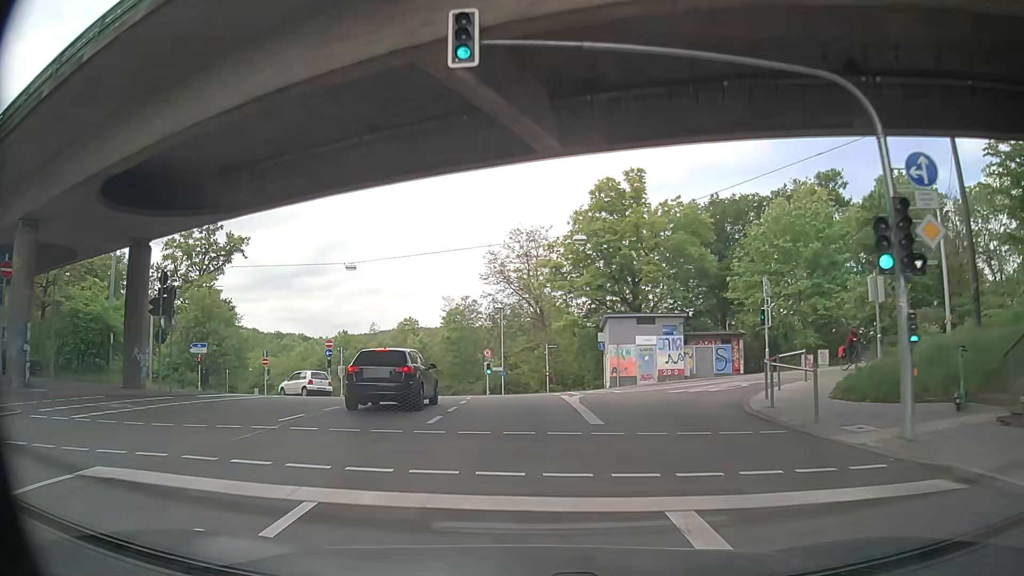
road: secondary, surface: asphalt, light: Day
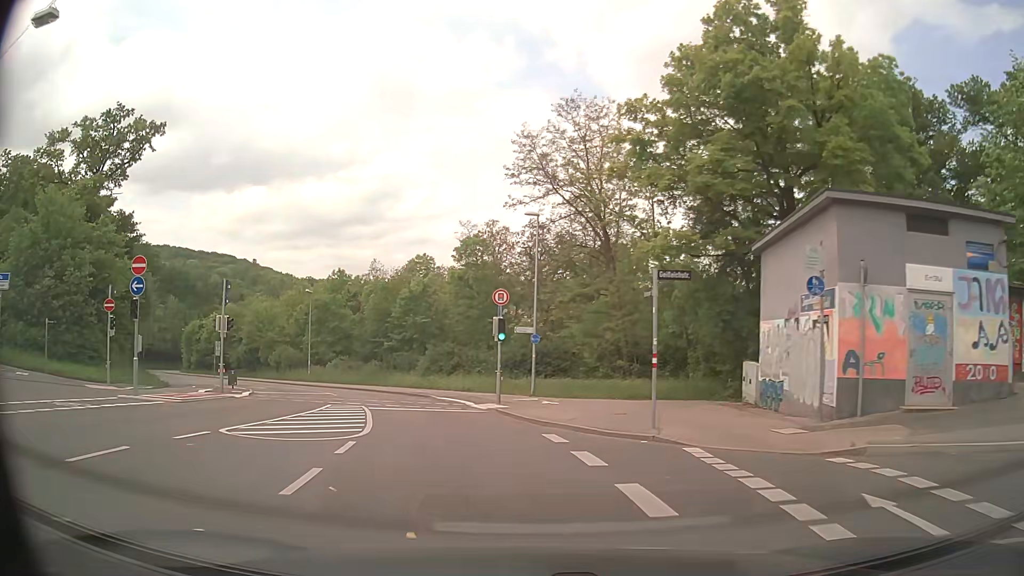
(-0.2, +27.3) m; -3°
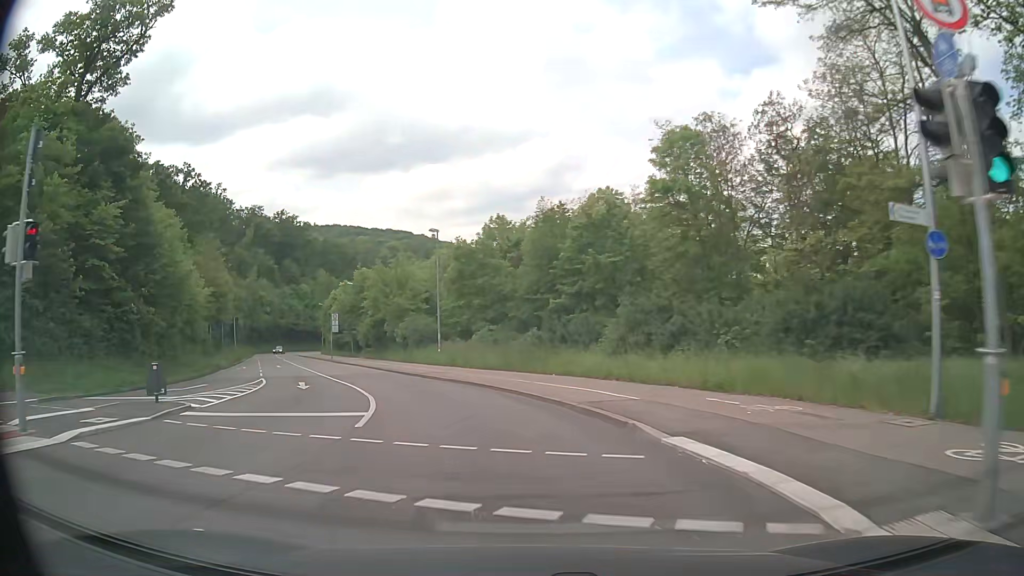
(-2.7, +20.7) m; -16°
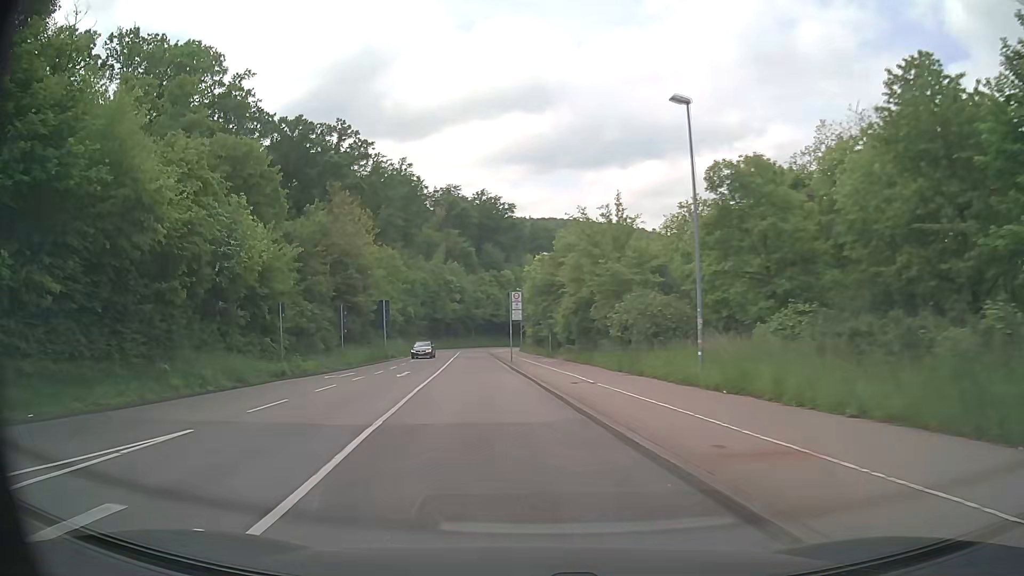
(-3.5, +21.8) m; -19°
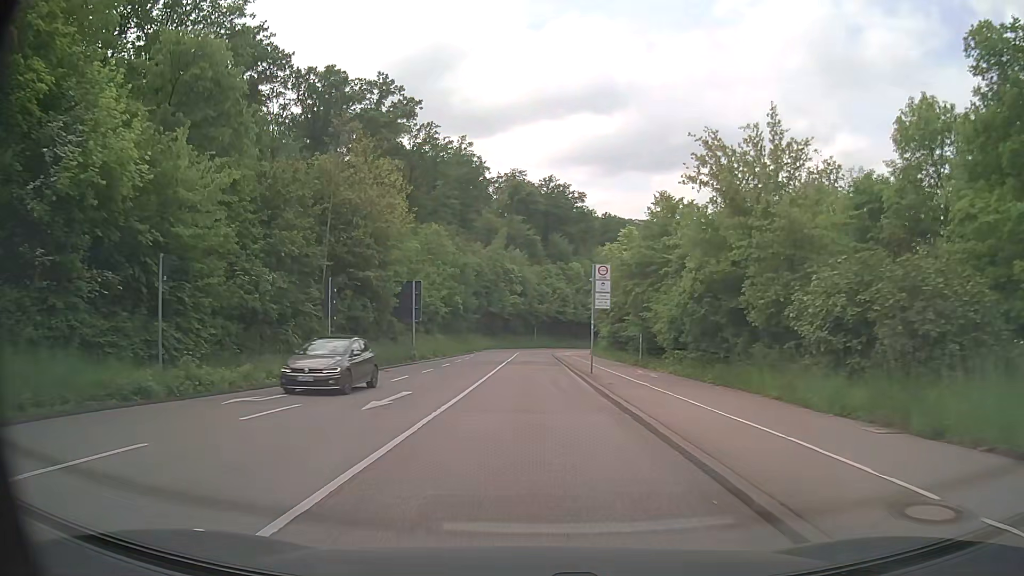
(-0.9, +15.1) m; -5°
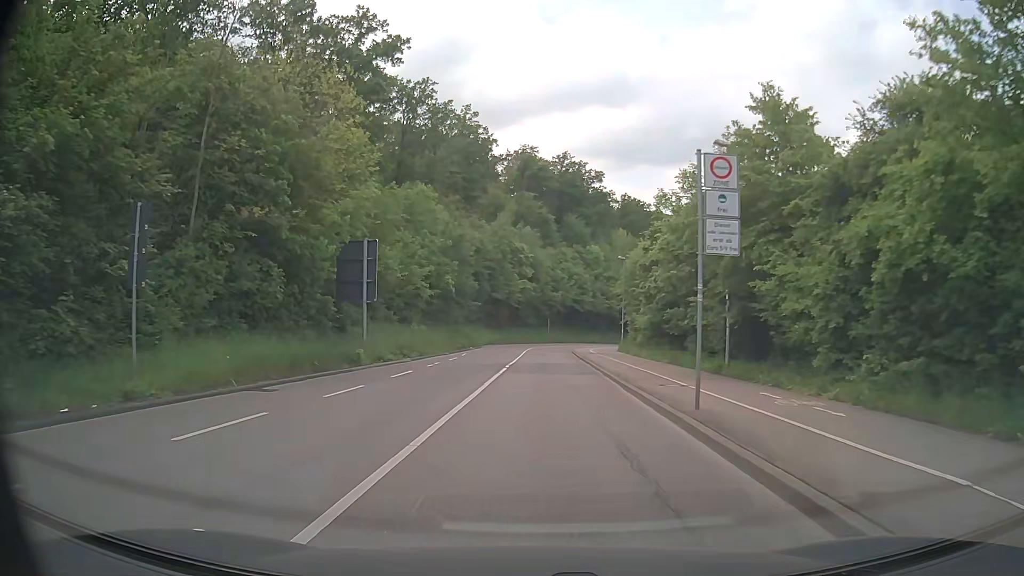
(0.0, +15.2) m; 0°
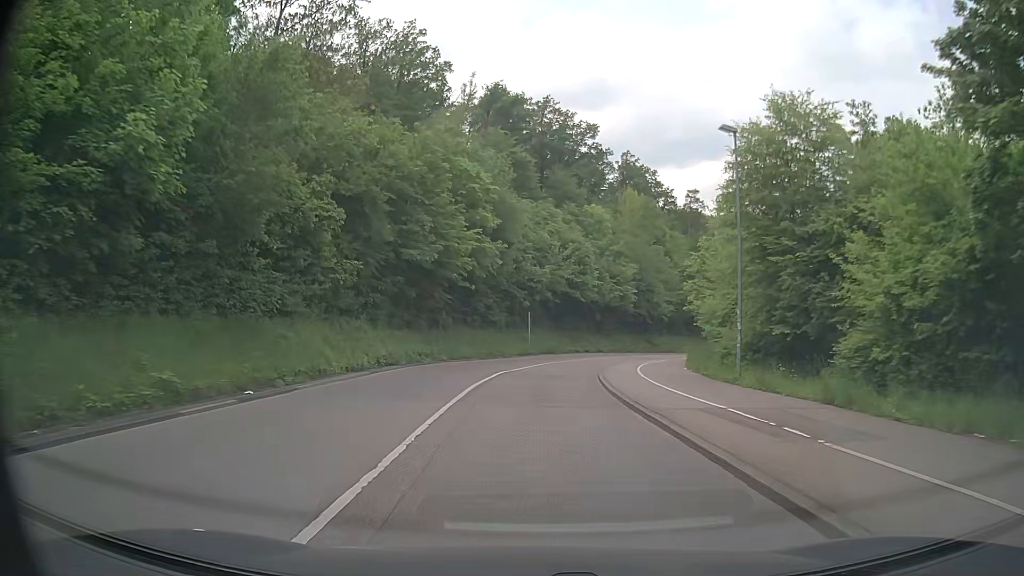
(+0.6, +37.8) m; +2°
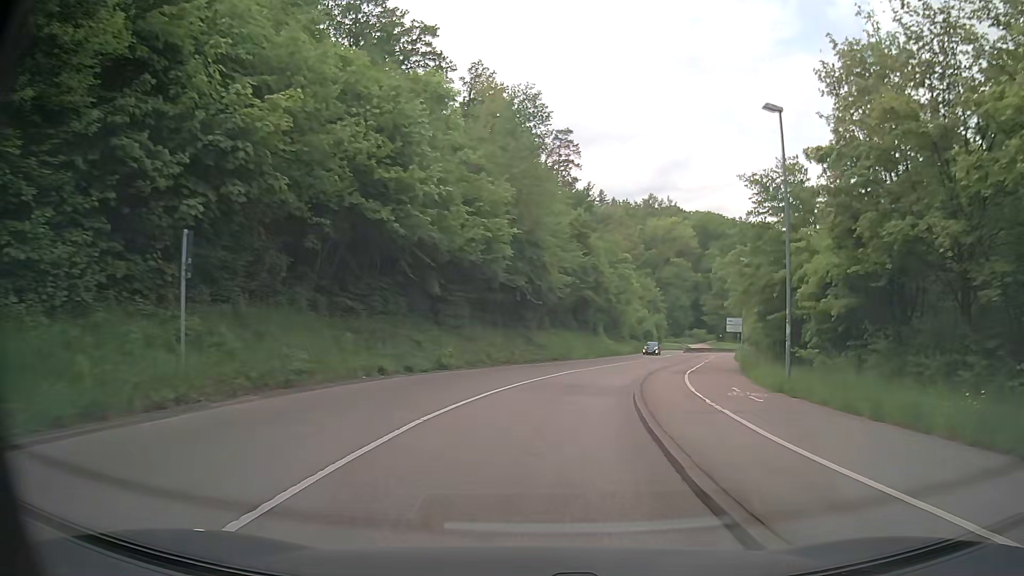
(+2.4, +37.6) m; +15°
(0, +10) (+1, +20) (+3, +30) (+6, +39) (+9, +49) (+12, +59) (+15, +68) (+18, +78) (+21, +87) (+26, +96) m
